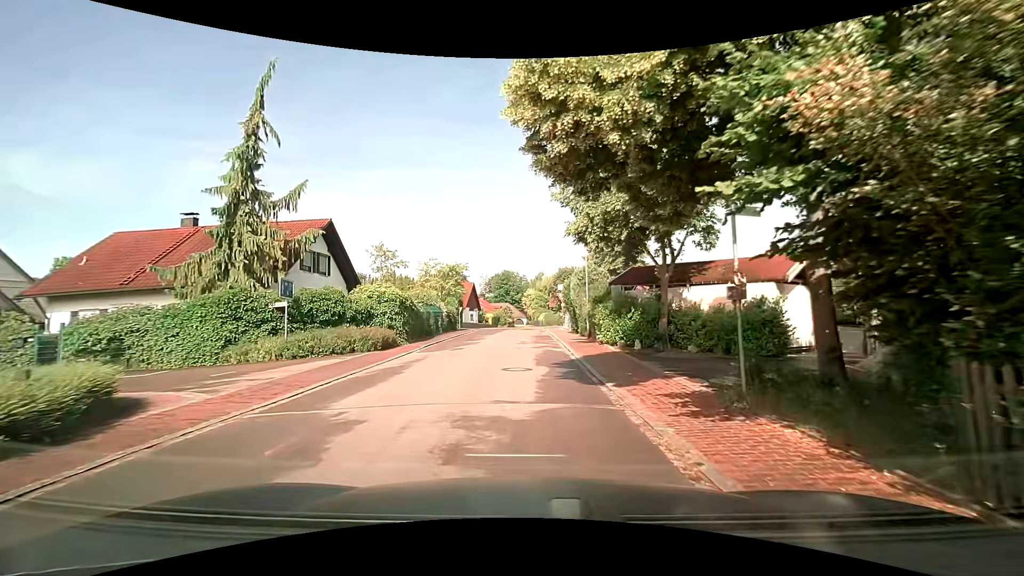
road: residential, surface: asphalt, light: Day
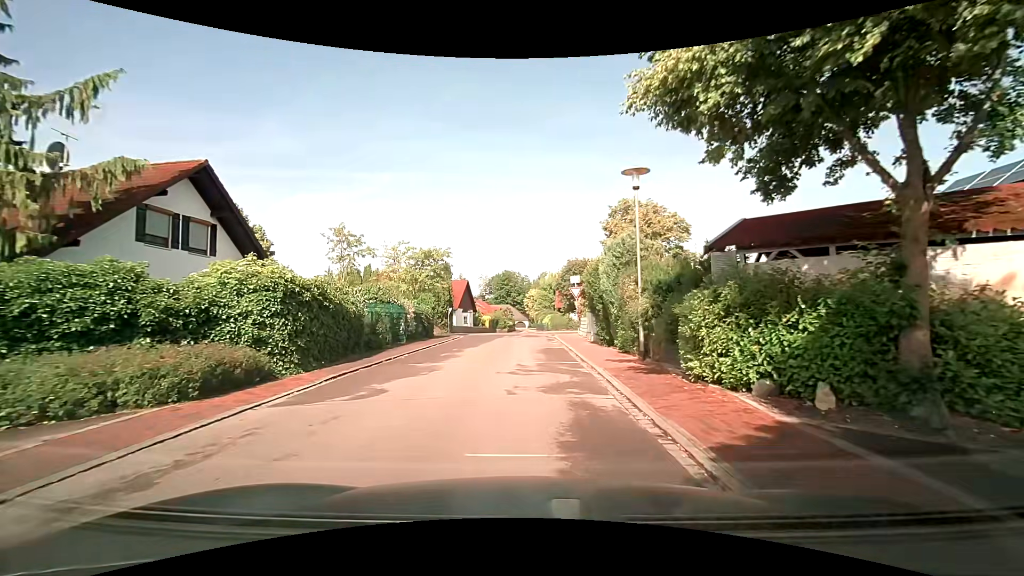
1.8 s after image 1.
(0.0, +11.1) m; 0°
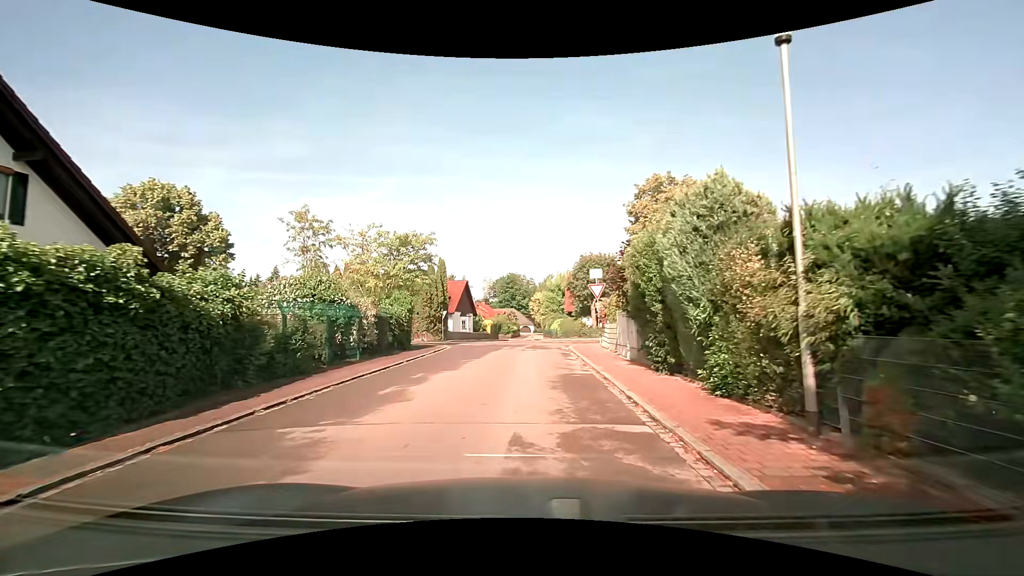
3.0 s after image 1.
(-0.1, +7.4) m; 0°
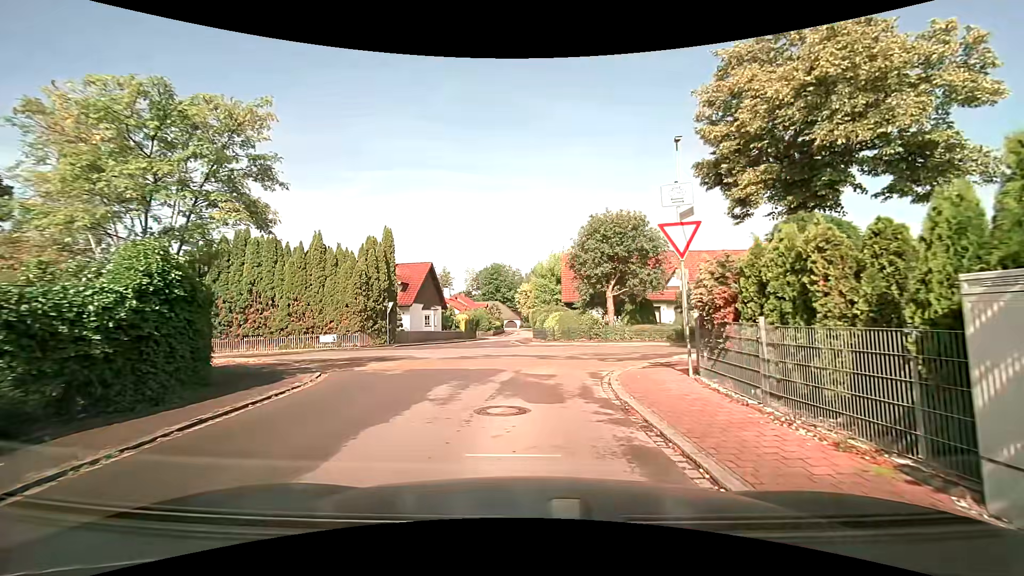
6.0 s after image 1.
(0.0, +15.0) m; +1°
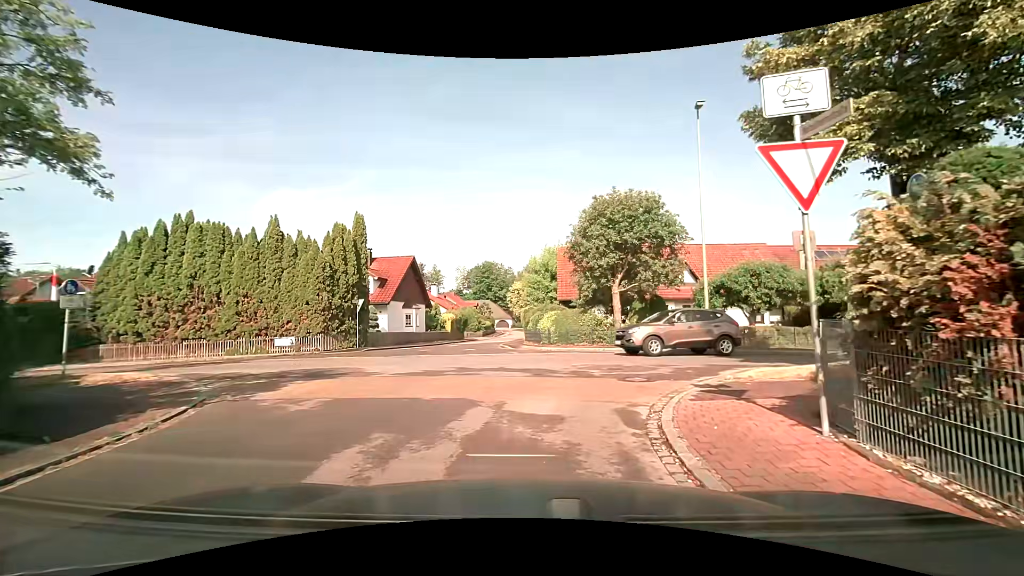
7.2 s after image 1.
(0.0, +4.4) m; 0°
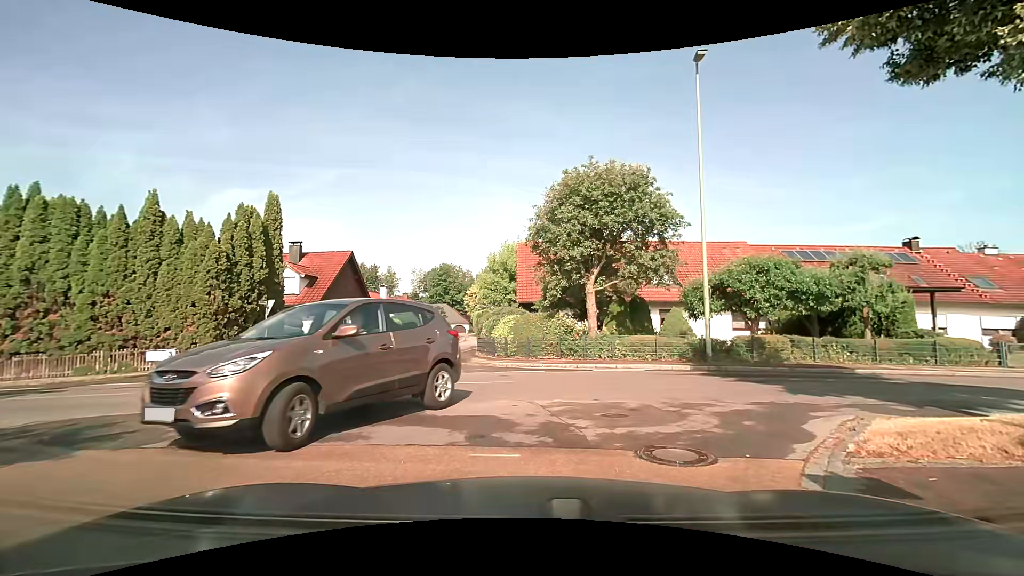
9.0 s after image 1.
(+0.2, +5.3) m; +3°
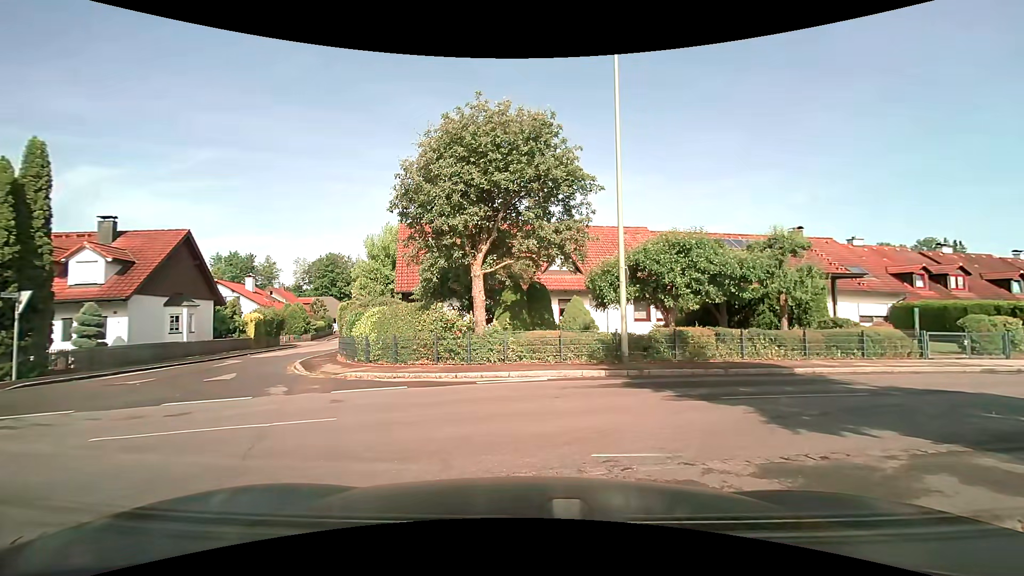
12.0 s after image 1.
(+0.6, +4.4) m; +13°
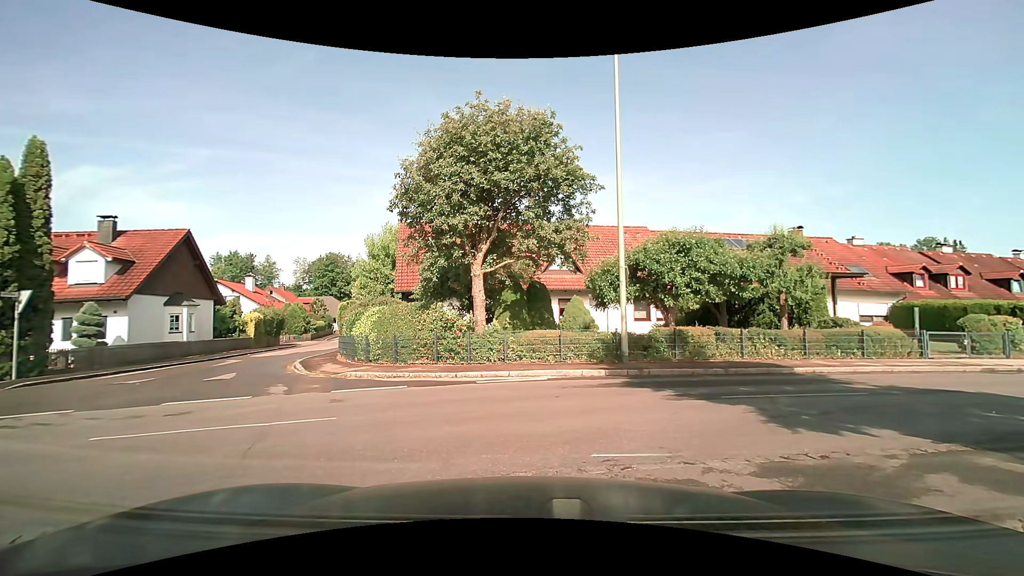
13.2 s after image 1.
(0.0, 0.0) m; 0°
